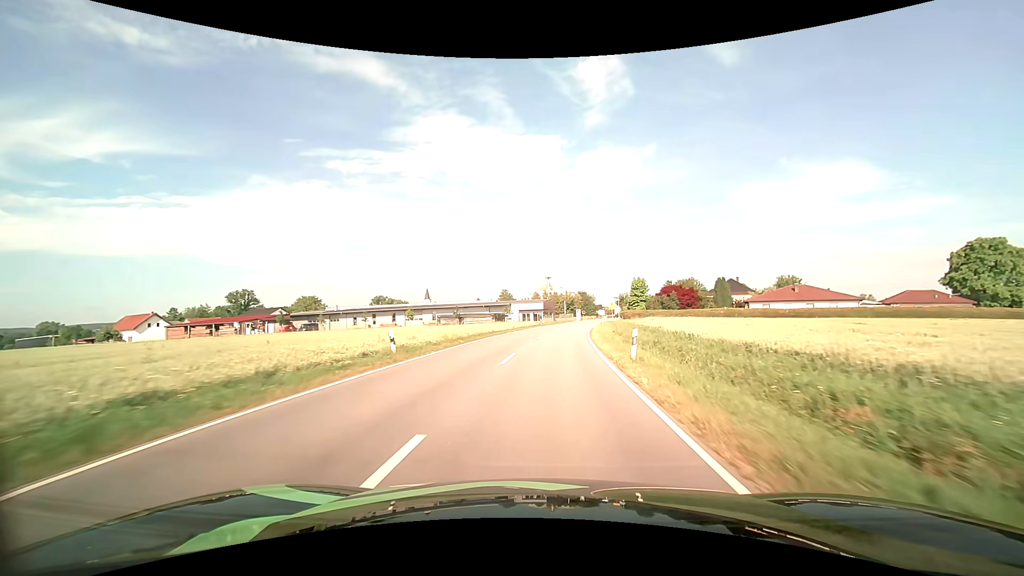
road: tertiary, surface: asphalt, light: Day
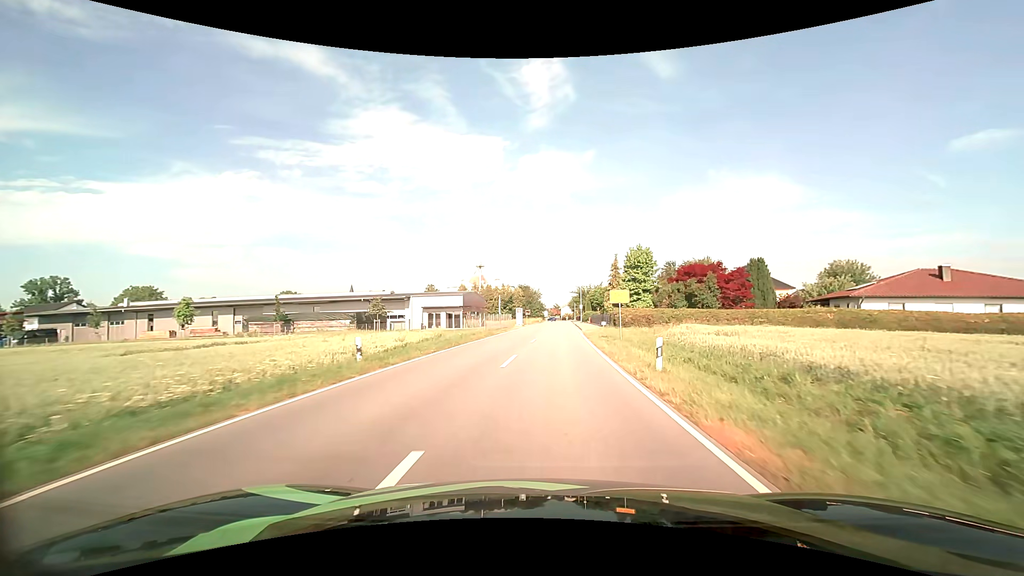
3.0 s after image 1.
(+3.2, +48.0) m; +7°
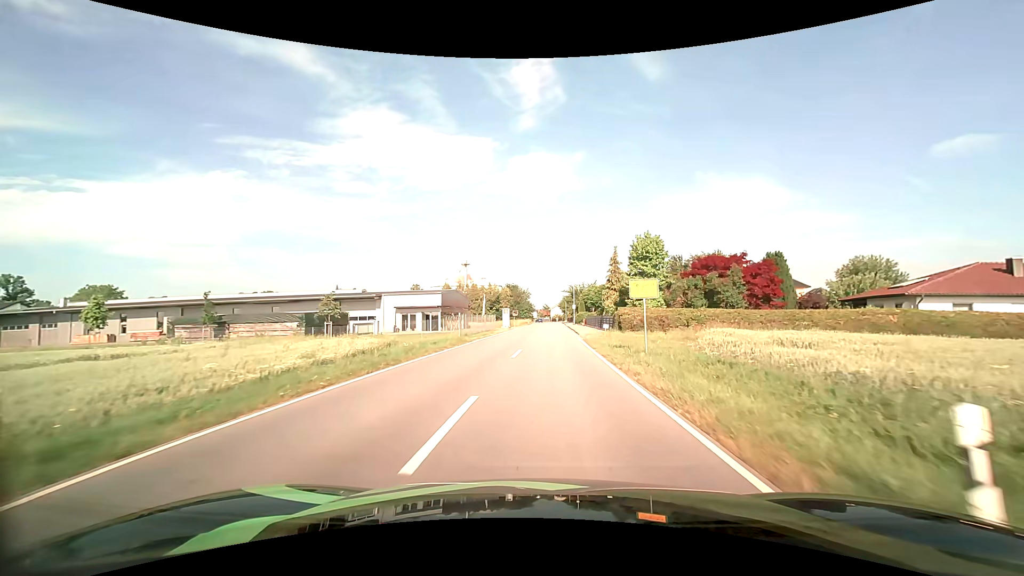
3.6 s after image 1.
(+0.1, +8.5) m; +1°
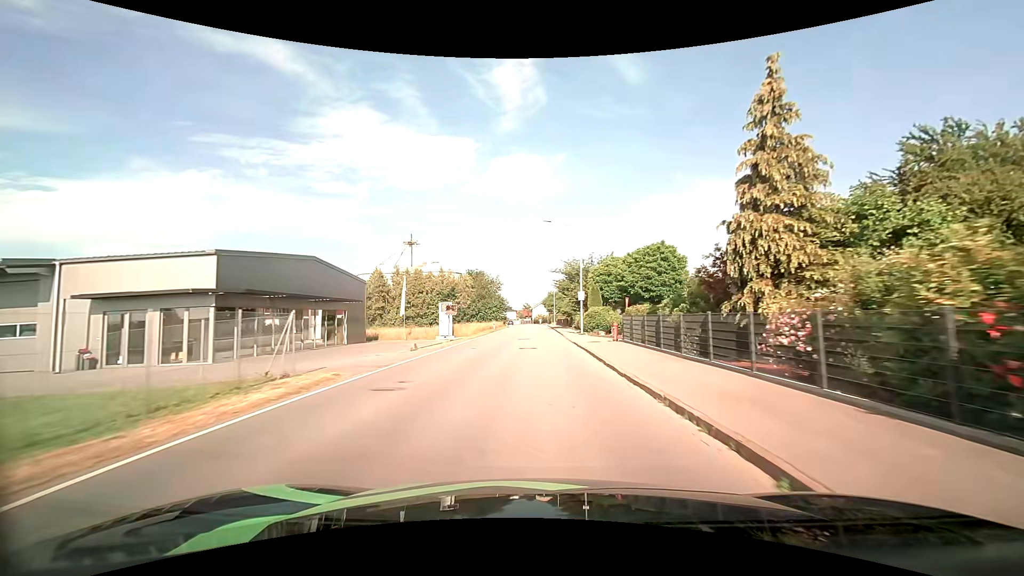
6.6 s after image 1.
(+1.3, +42.5) m; +2°
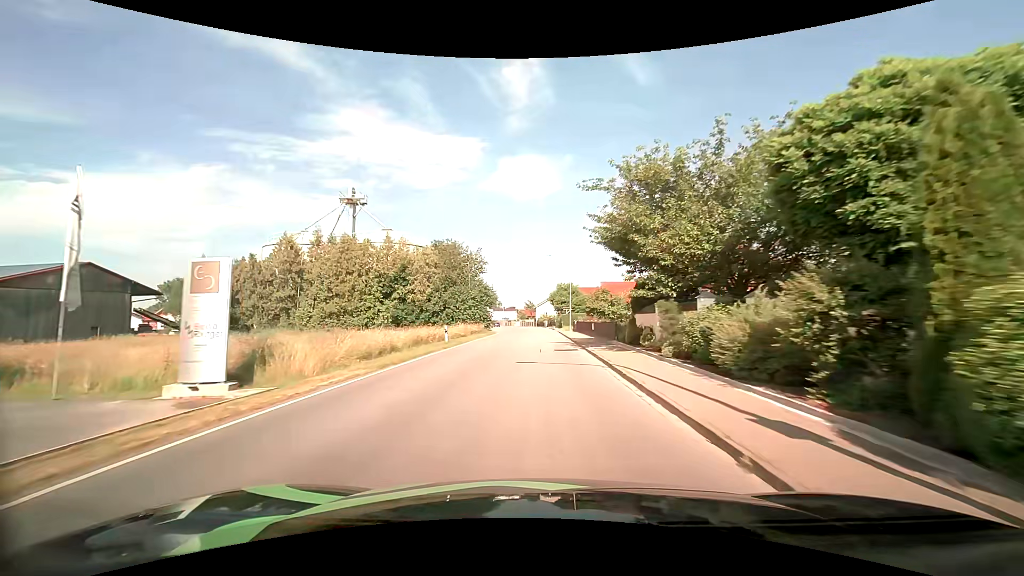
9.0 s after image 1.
(-0.1, +34.0) m; 0°
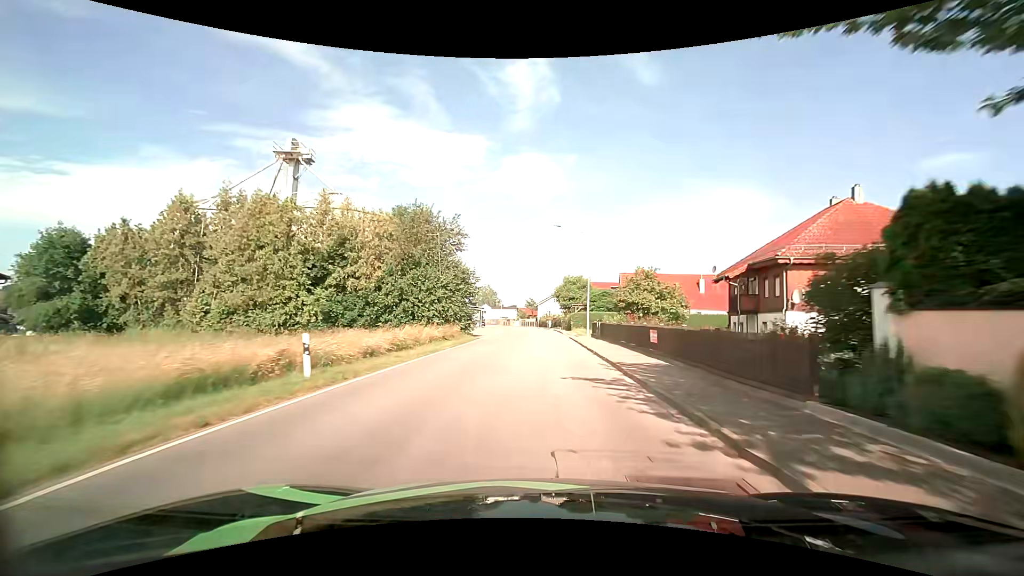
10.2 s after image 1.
(-0.1, +17.0) m; 0°
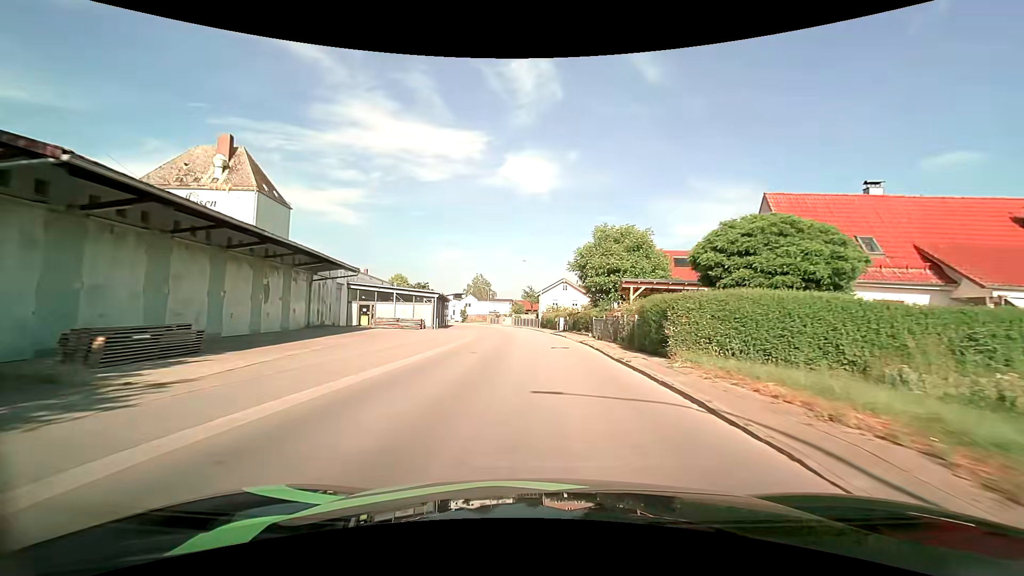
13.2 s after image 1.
(-0.1, +41.2) m; 0°
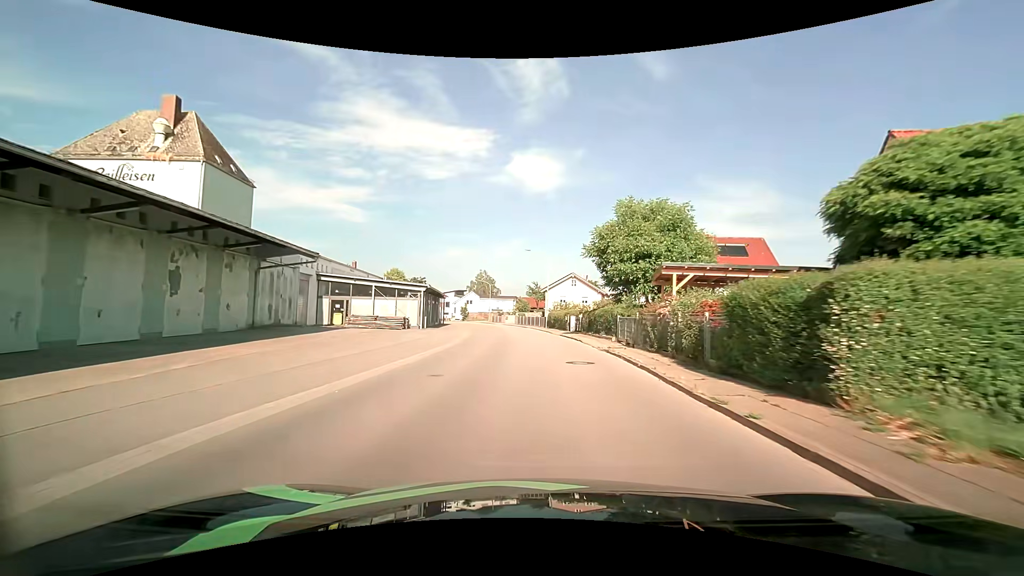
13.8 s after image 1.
(0.0, +8.0) m; -1°
(0, +10) (0, +20) (0, +30) (-1, +40) (-2, +50) (-3, +60) (-5, +70) (-7, +79) (-10, +89) (-13, +99) m
